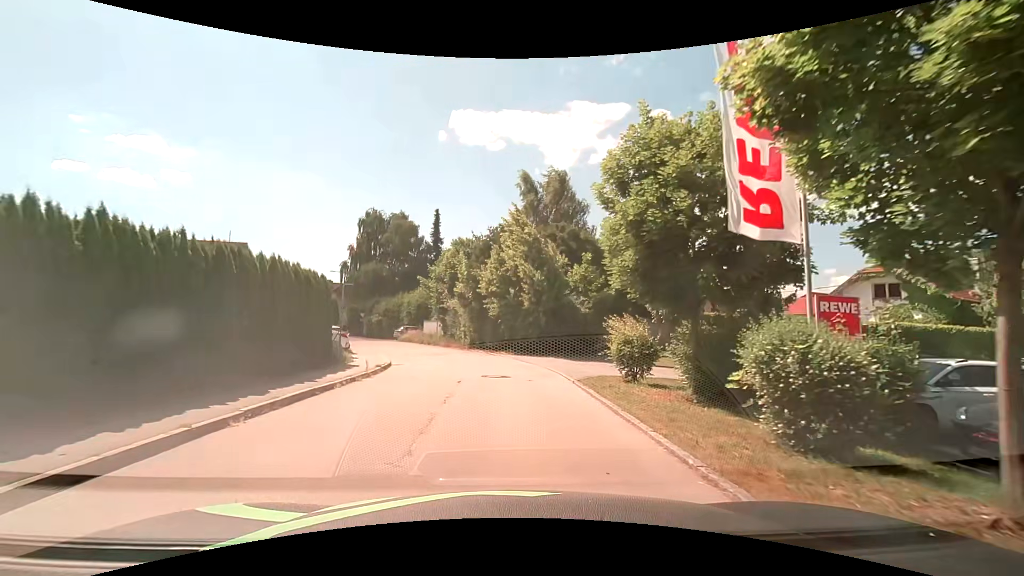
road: residential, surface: asphalt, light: Day
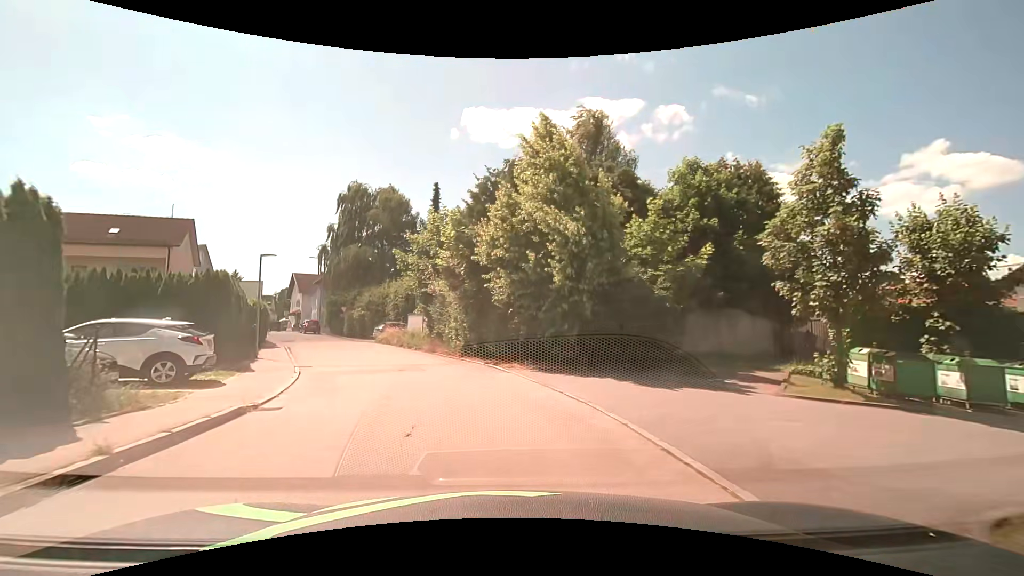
(+0.1, +12.7) m; -1°
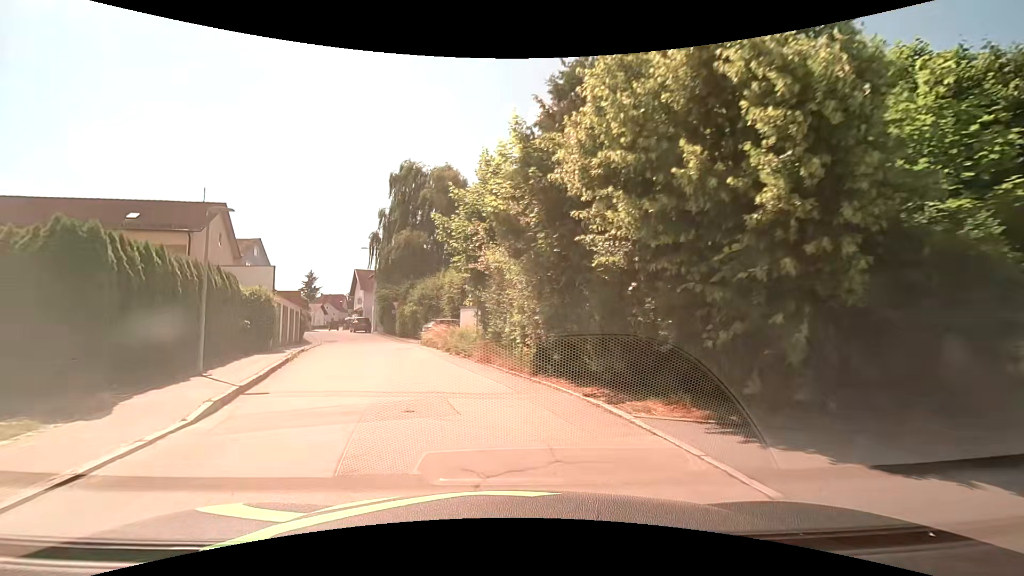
(-0.5, +8.9) m; -8°
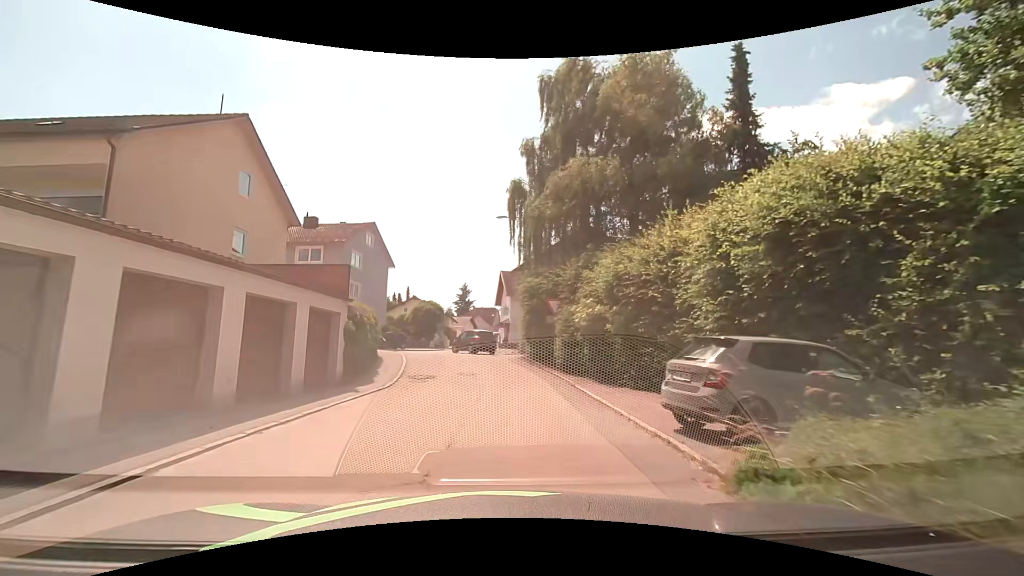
(-4.6, +23.0) m; -17°
(0, +10) (0, +20) (-1, +30) (-7, +37) (-17, +39) (-27, +40) (-37, +42) (-47, +44) (-56, +47) (-66, +50) m
